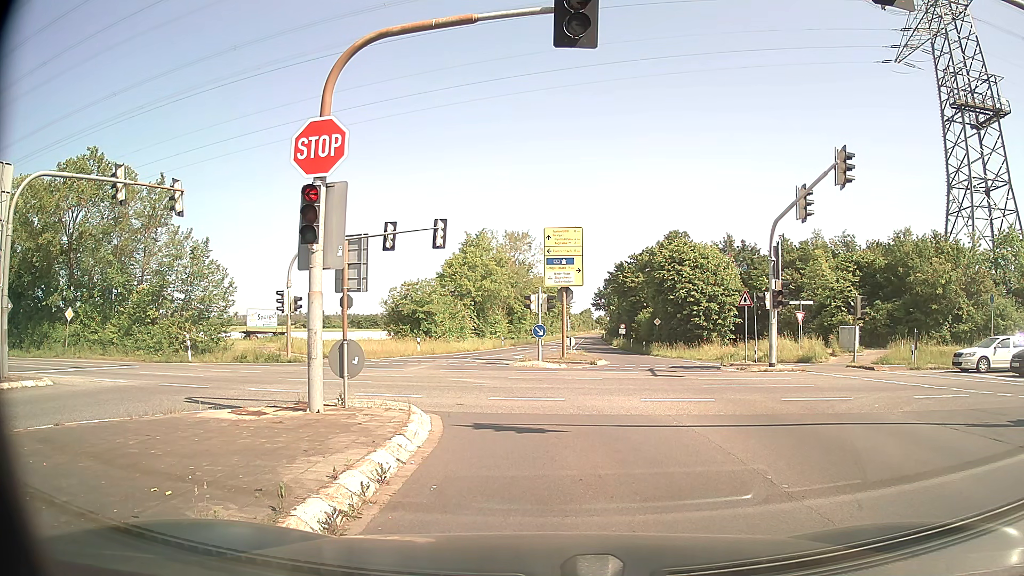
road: secondary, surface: asphalt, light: Day
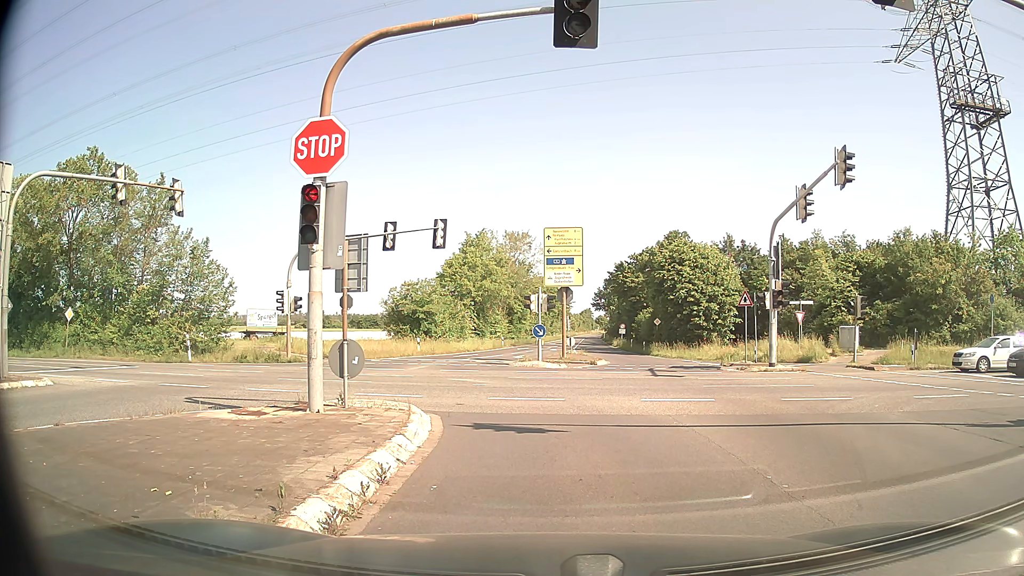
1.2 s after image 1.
(0.0, 0.0) m; 0°
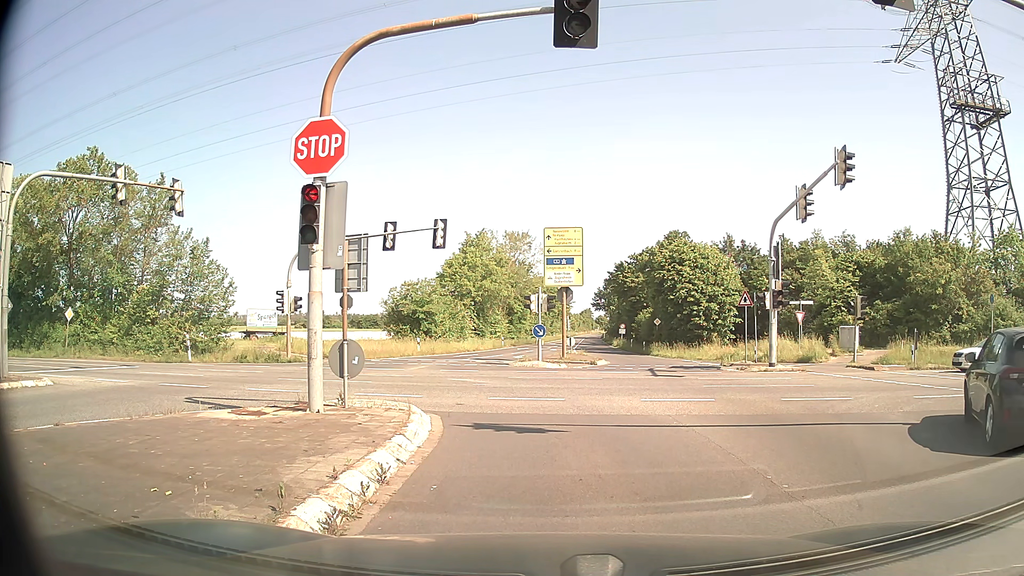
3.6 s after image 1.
(0.0, 0.0) m; 0°
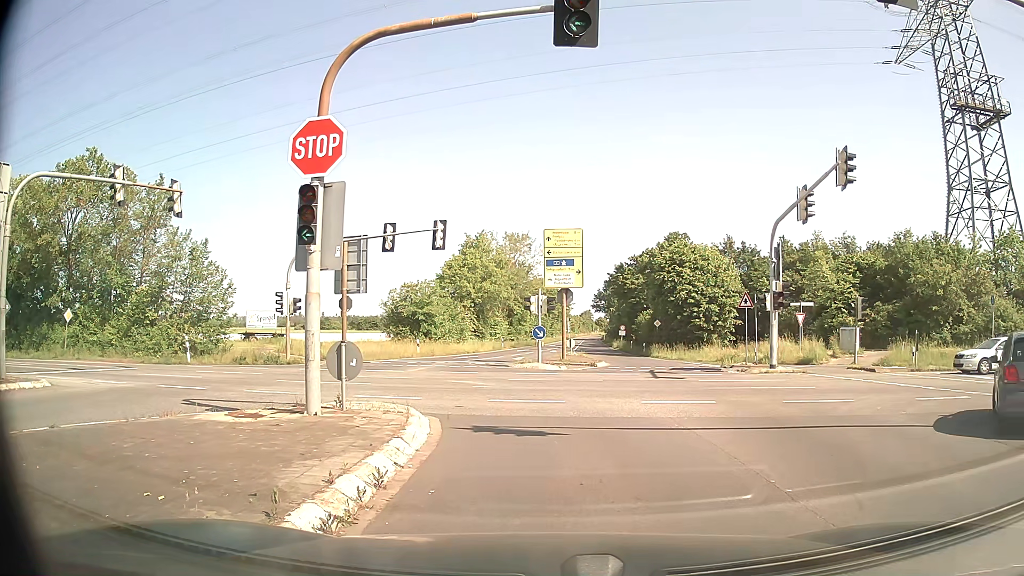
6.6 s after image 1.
(0.0, +0.1) m; 0°
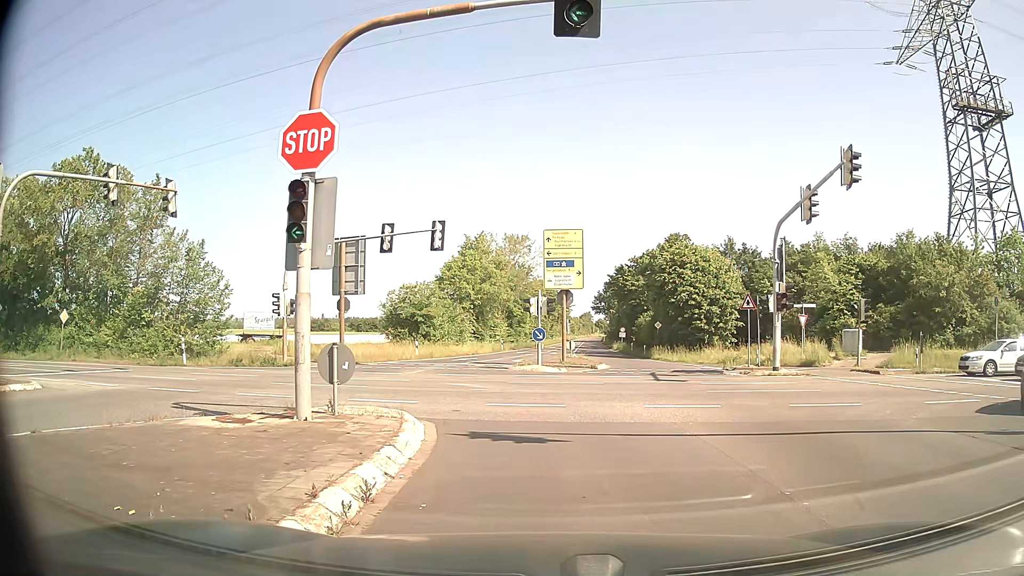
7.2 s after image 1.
(0.0, +0.5) m; 0°
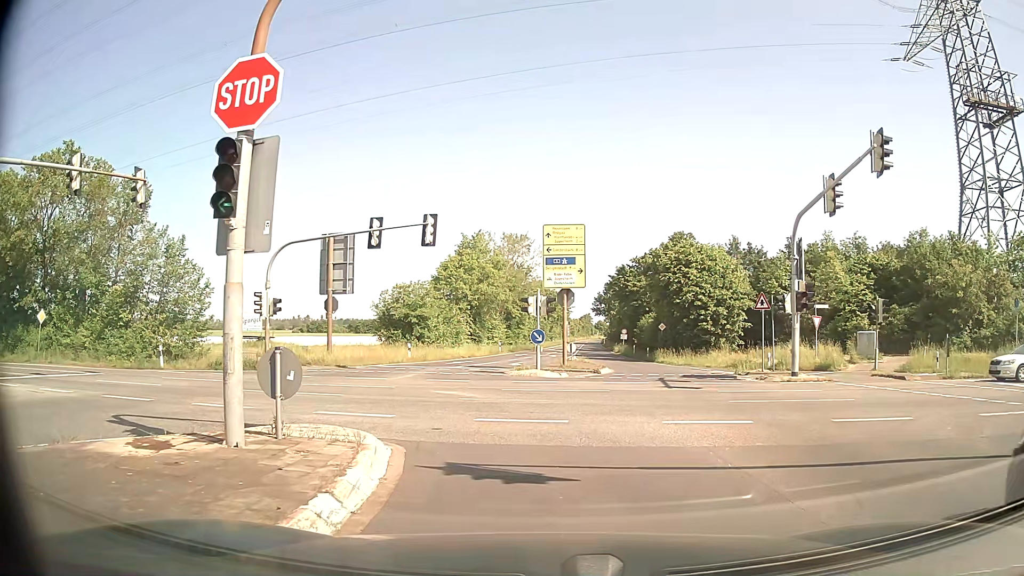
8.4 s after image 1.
(0.0, +2.4) m; +1°
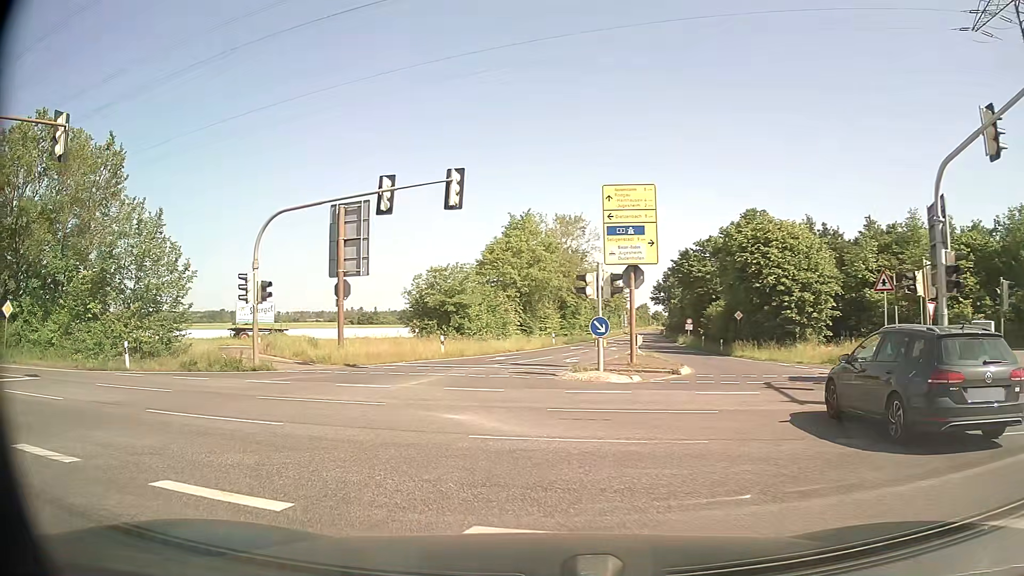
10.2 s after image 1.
(-0.2, +7.2) m; -5°
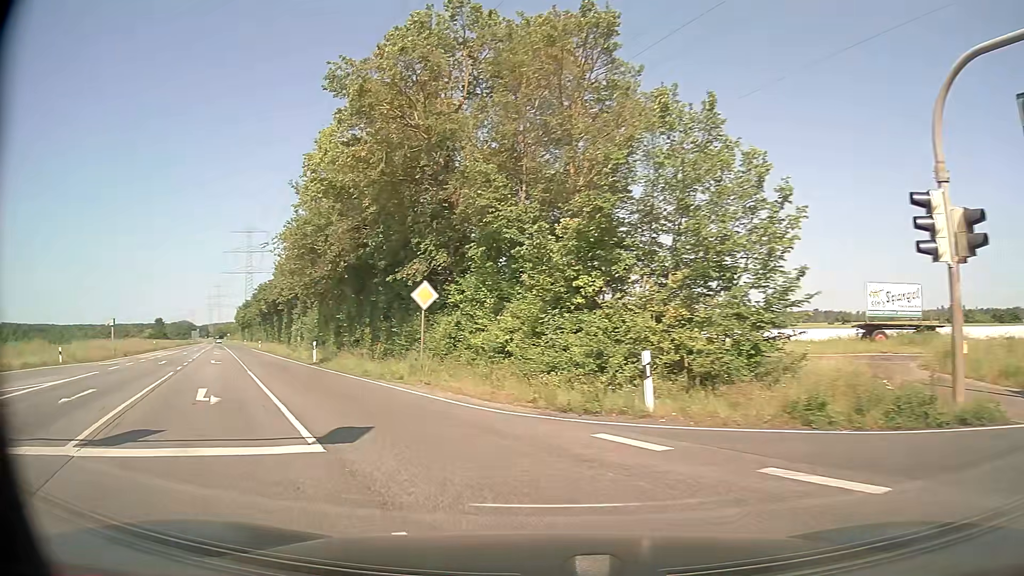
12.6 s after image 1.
(-6.6, +13.5) m; -51°
(-2, +10) (-6, +19) (-11, +28) (-15, +36) (-20, +45) (-25, +54) (-30, +63) (-35, +72) (-40, +80) (-44, +89) m
